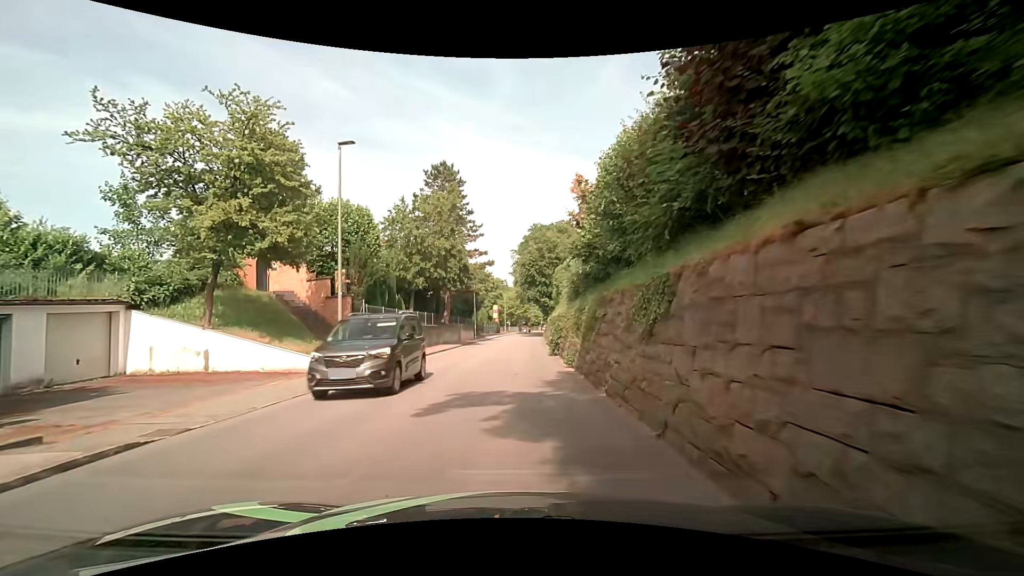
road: tertiary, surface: asphalt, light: Day
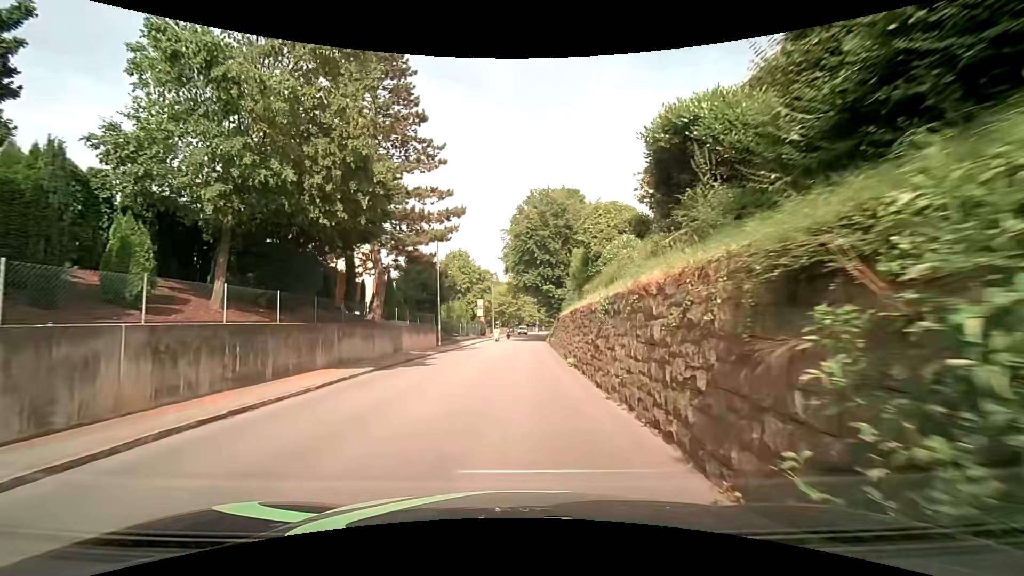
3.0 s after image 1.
(-0.1, +22.3) m; +1°
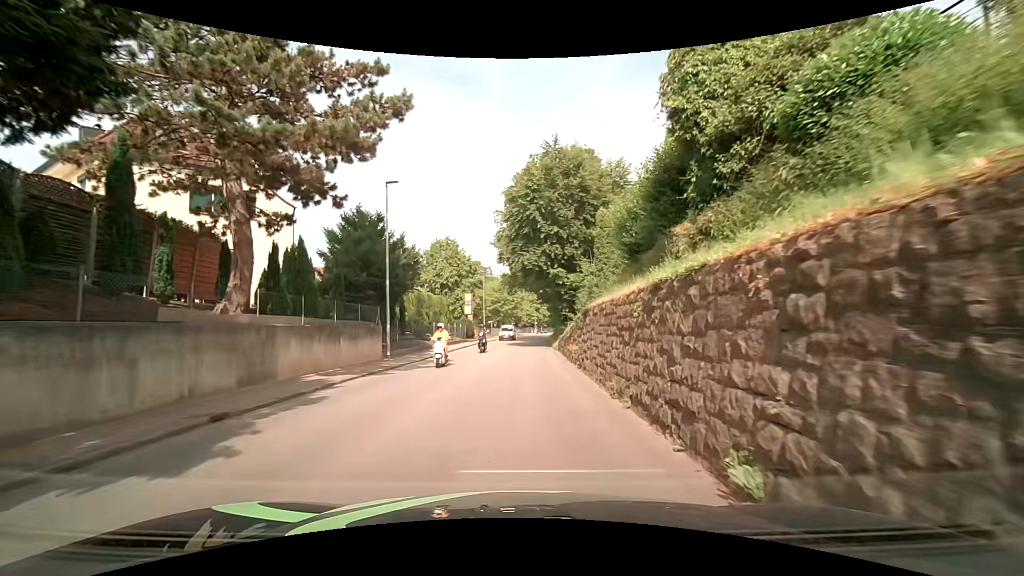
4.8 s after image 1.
(0.0, +13.4) m; -1°
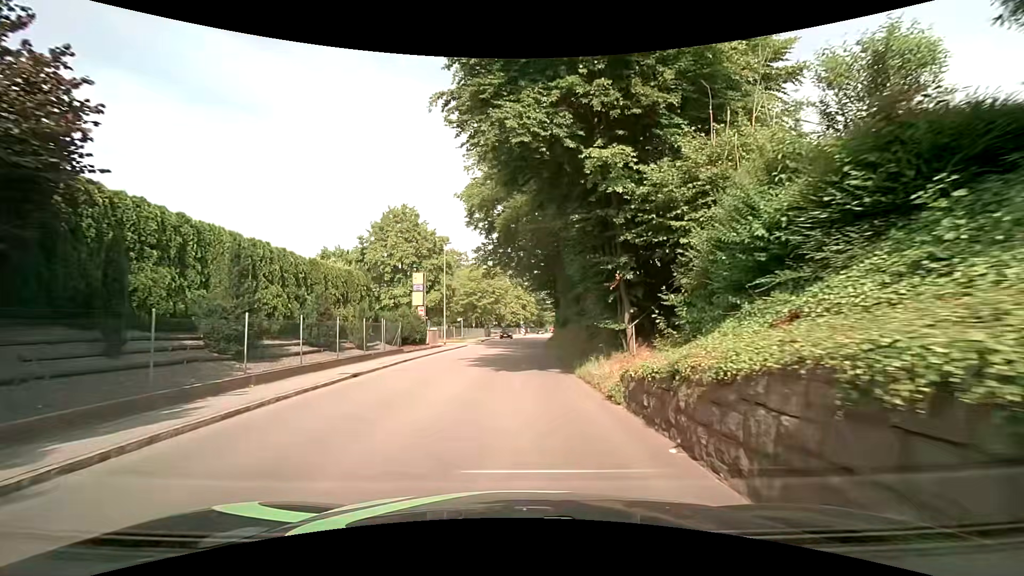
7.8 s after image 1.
(+0.6, +22.3) m; +3°
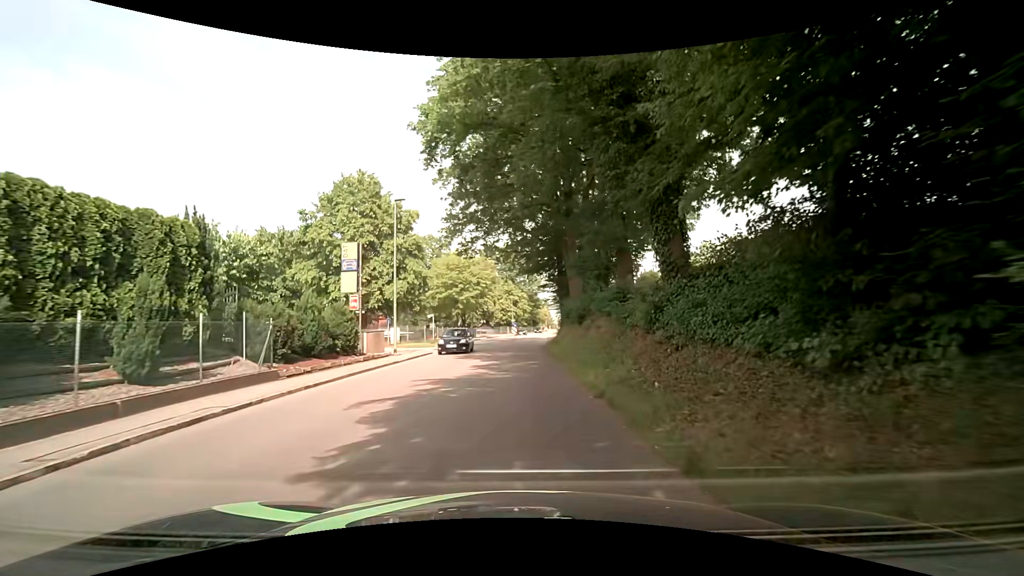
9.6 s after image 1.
(-0.1, +13.4) m; +1°
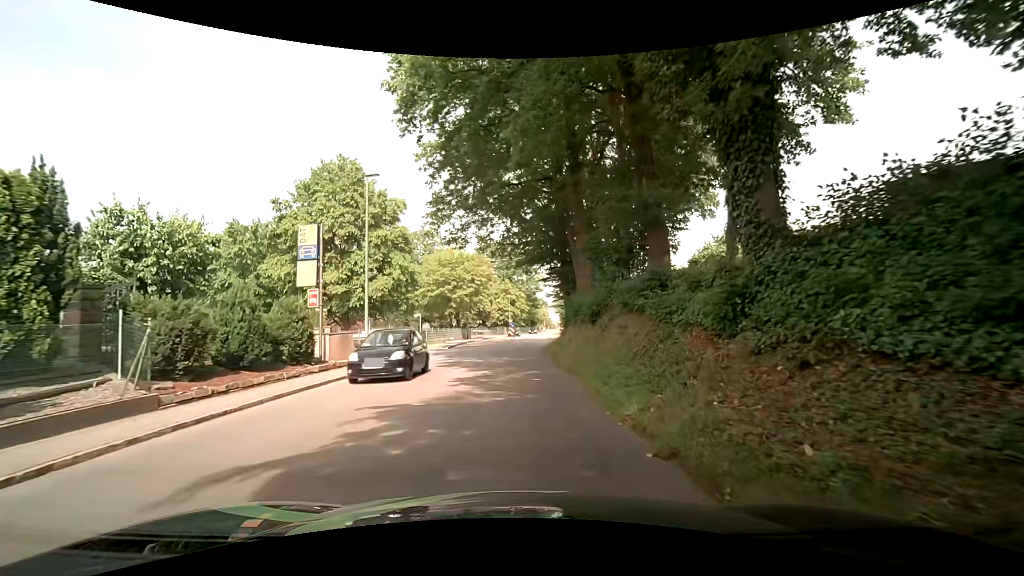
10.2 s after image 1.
(0.0, +4.5) m; -1°
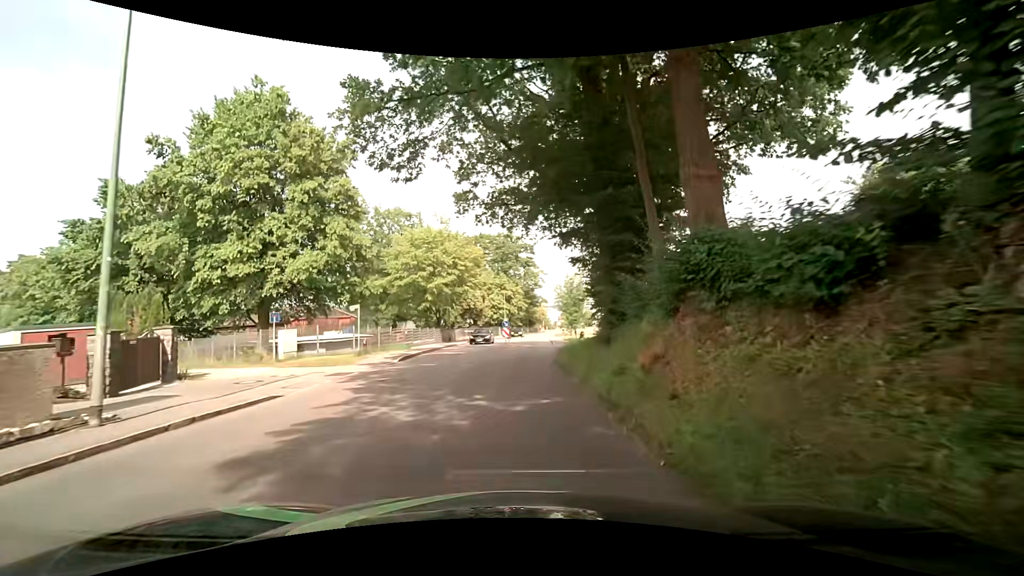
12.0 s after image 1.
(0.0, +13.4) m; 0°
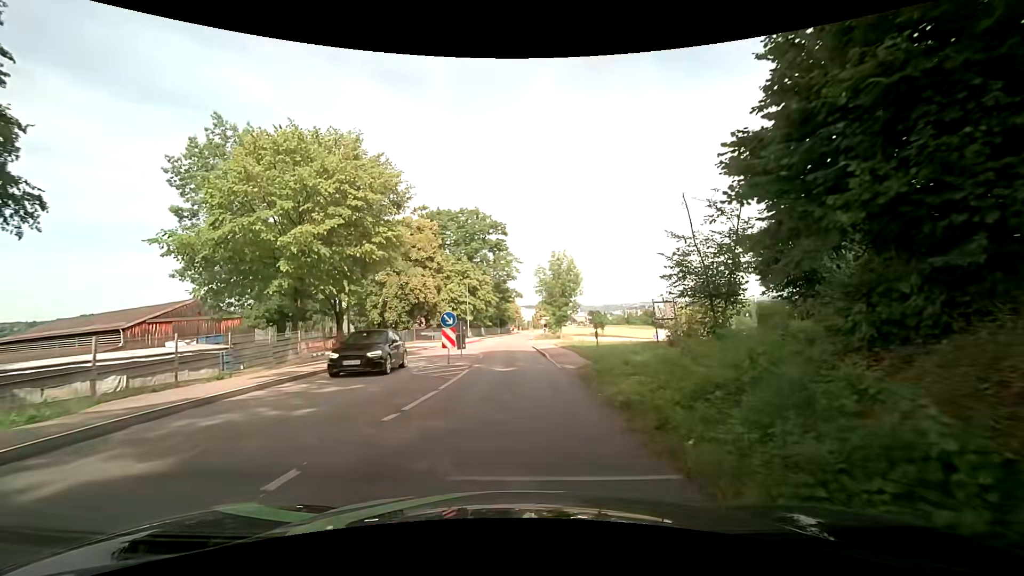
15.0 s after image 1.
(+0.6, +22.4) m; +4°
(0, +10) (0, +20) (0, +30) (0, +40) (0, +50) (0, +60) (0, +70) (+1, +80) (+2, +90) (+2, +100) m
